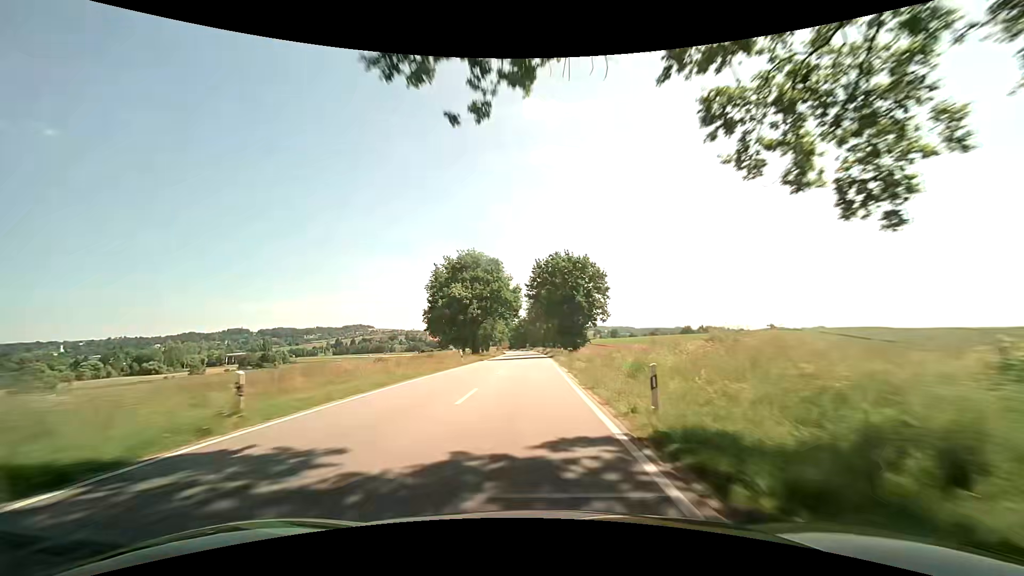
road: secondary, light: Day
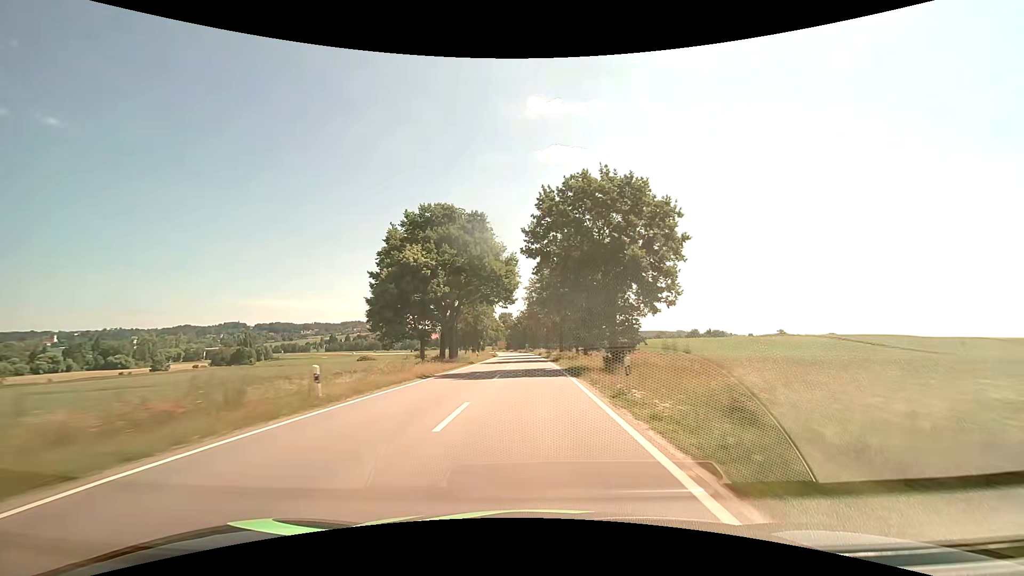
(-0.1, +27.7) m; 0°
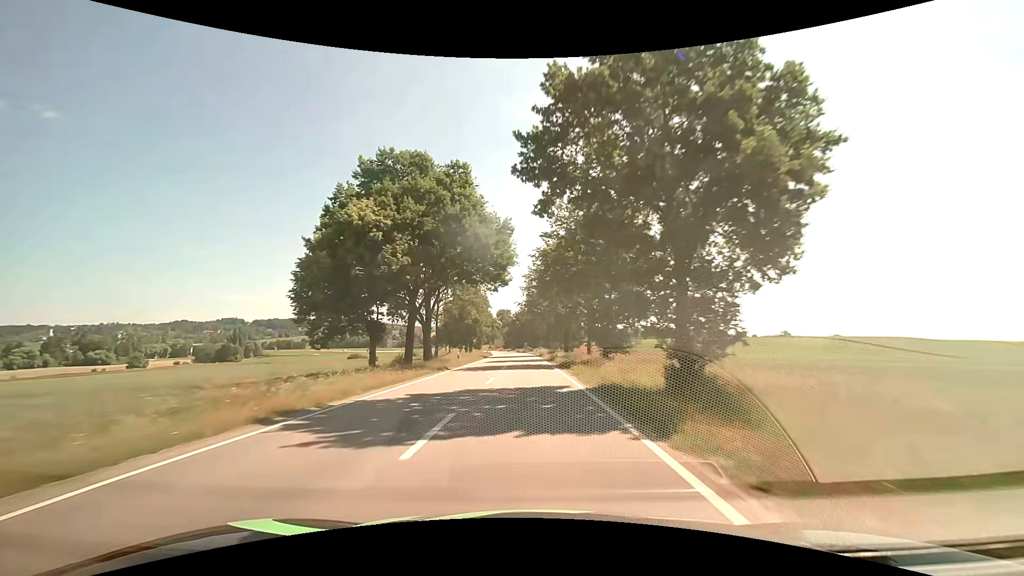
(0.0, +13.9) m; 0°
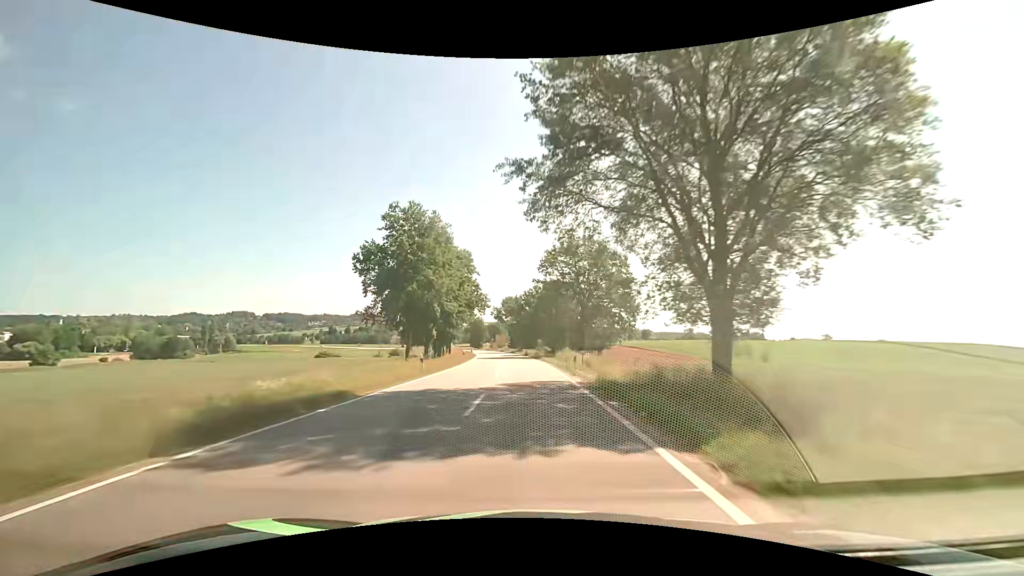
(-0.7, +56.2) m; -1°
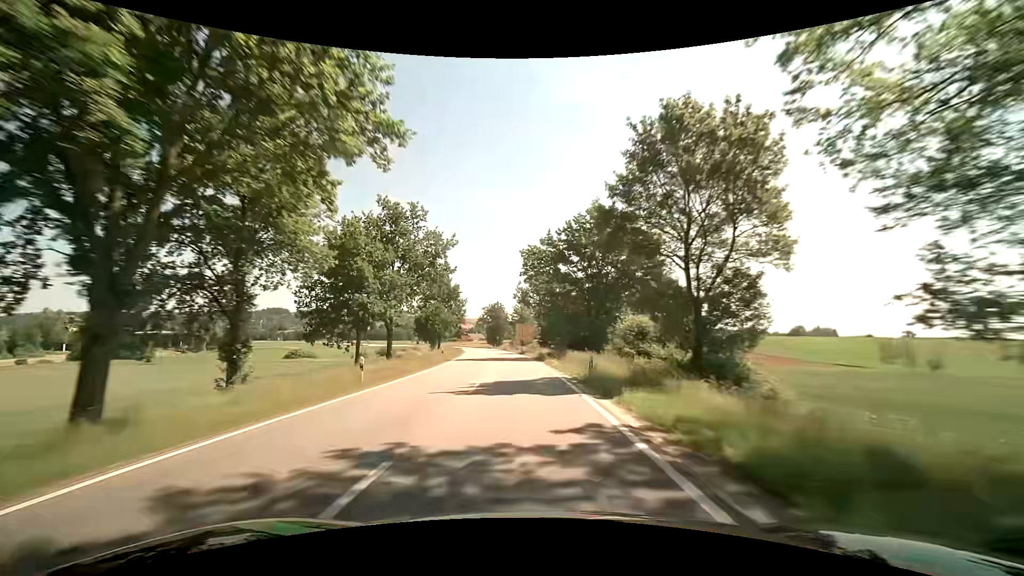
(-1.6, +56.0) m; -4°
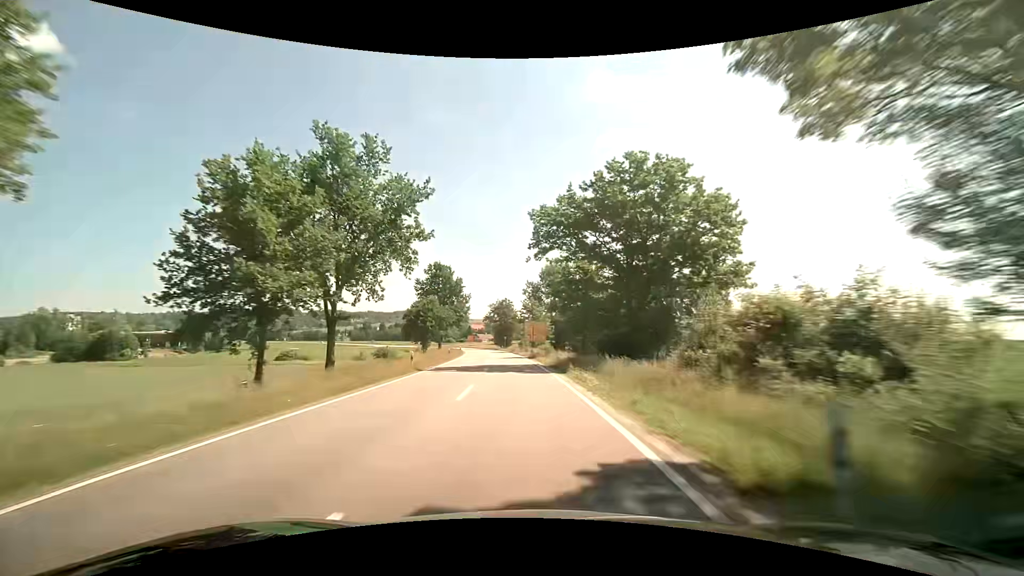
(-0.2, +13.6) m; -1°
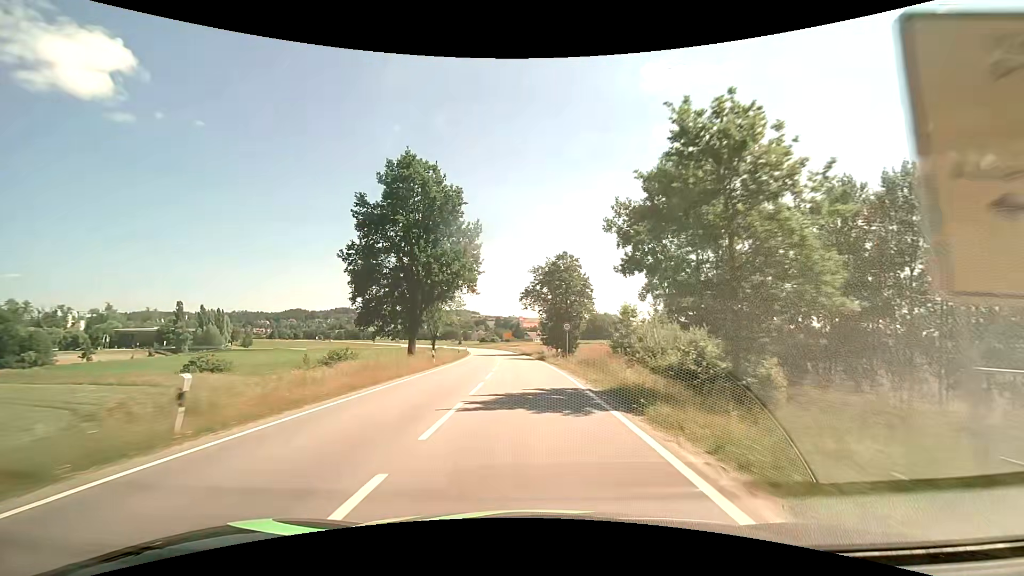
(-4.1, +64.6) m; -6°
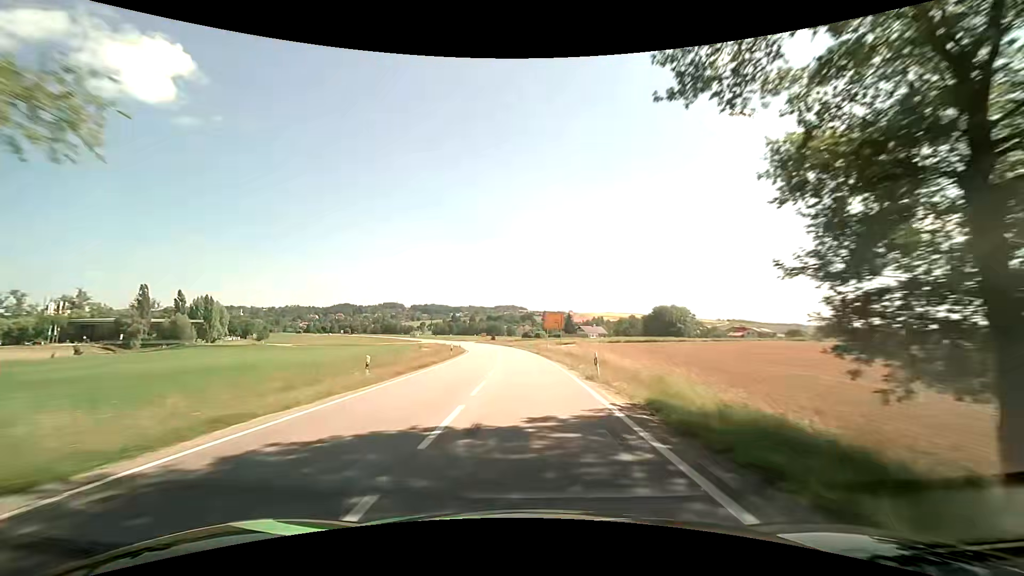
(-2.8, +60.5) m; -6°
(0, +10) (0, +20) (-1, +30) (-1, +40) (-2, +50) (-3, +60) (-4, +70) (-5, +80) (-6, +90) (-7, +100) m
